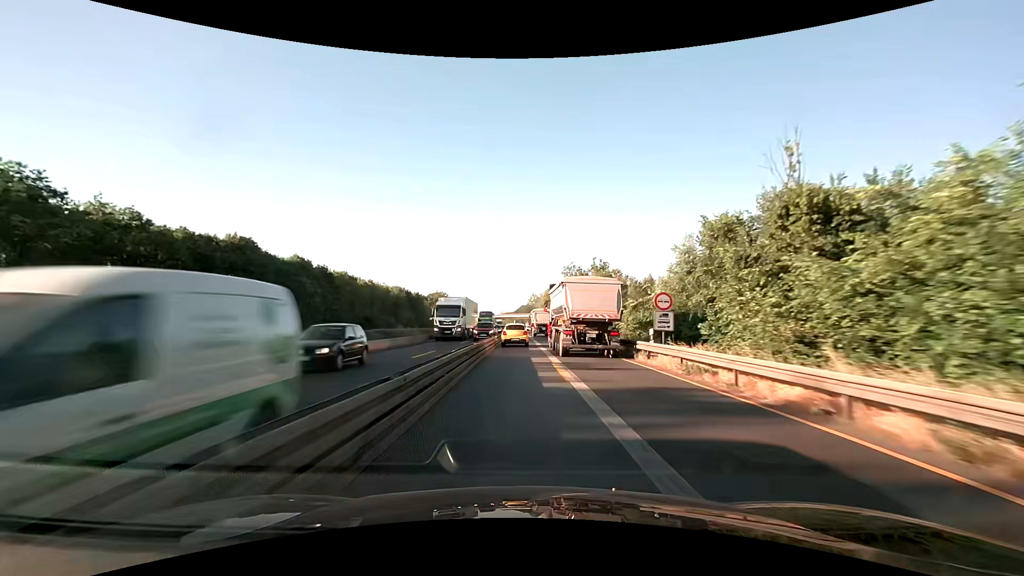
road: motorway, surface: asphalt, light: Day
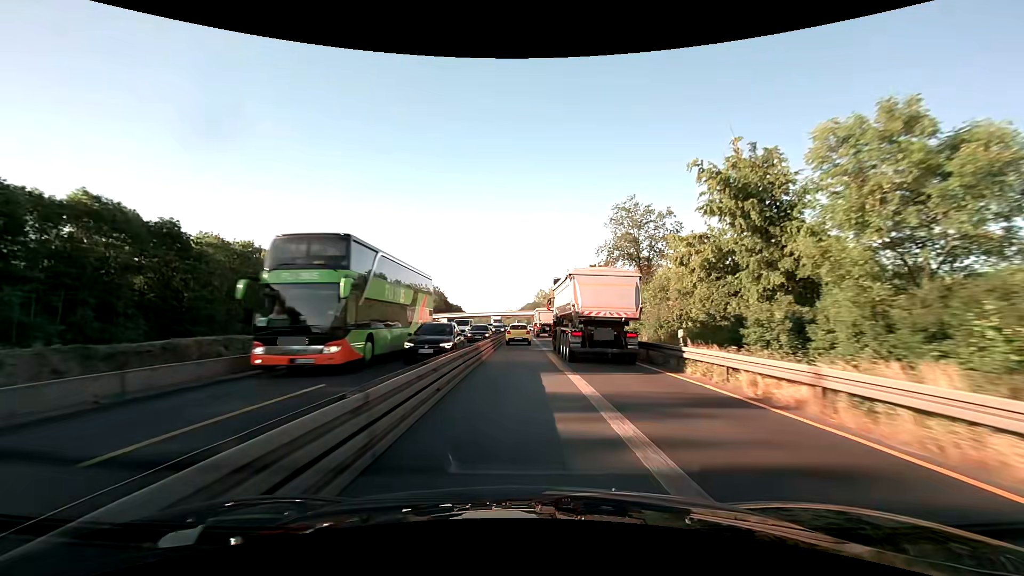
(-0.3, +51.4) m; -1°
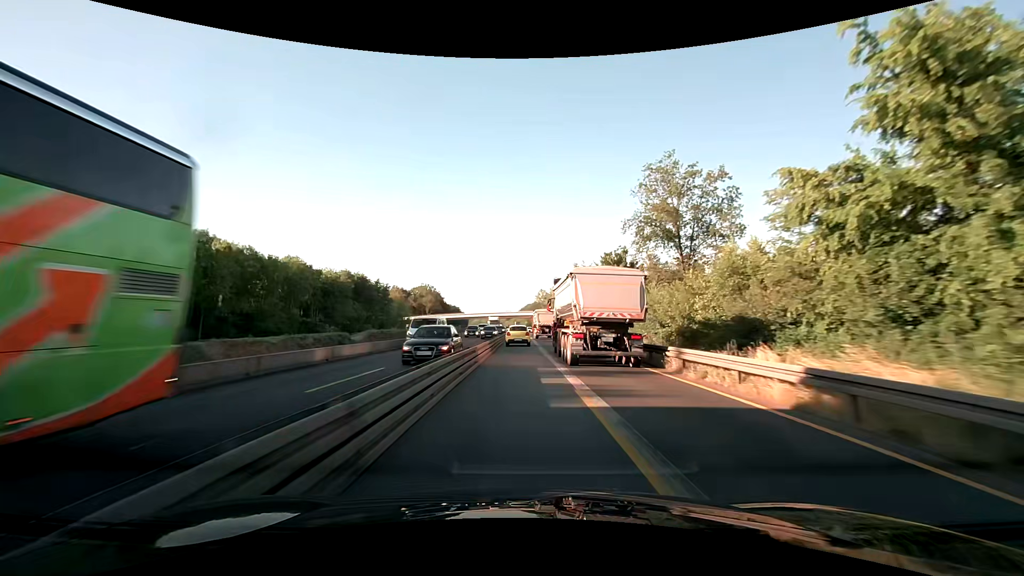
(0.0, +12.8) m; 0°
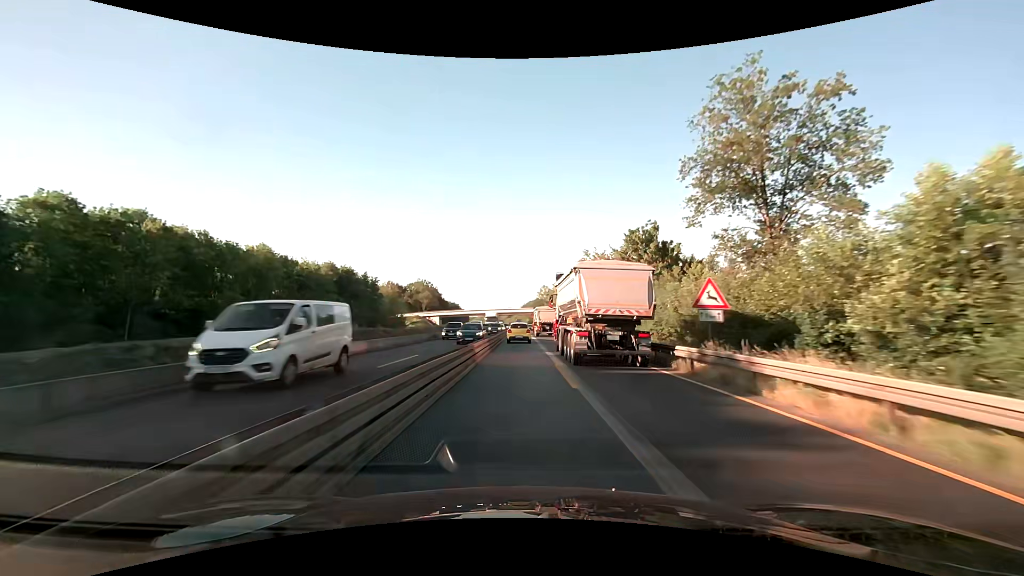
(0.0, +12.9) m; 0°
